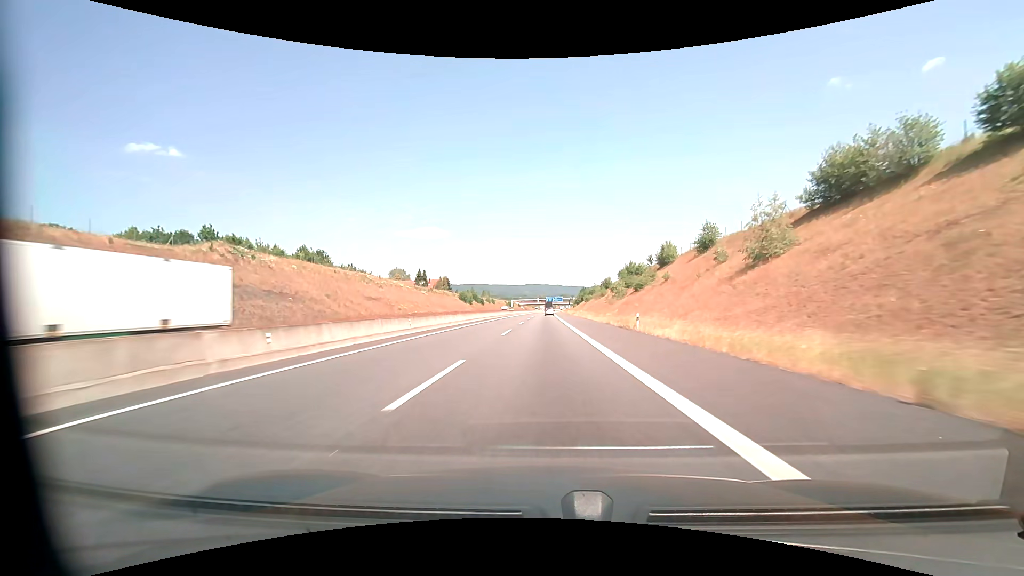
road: motorway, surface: asphalt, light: Day
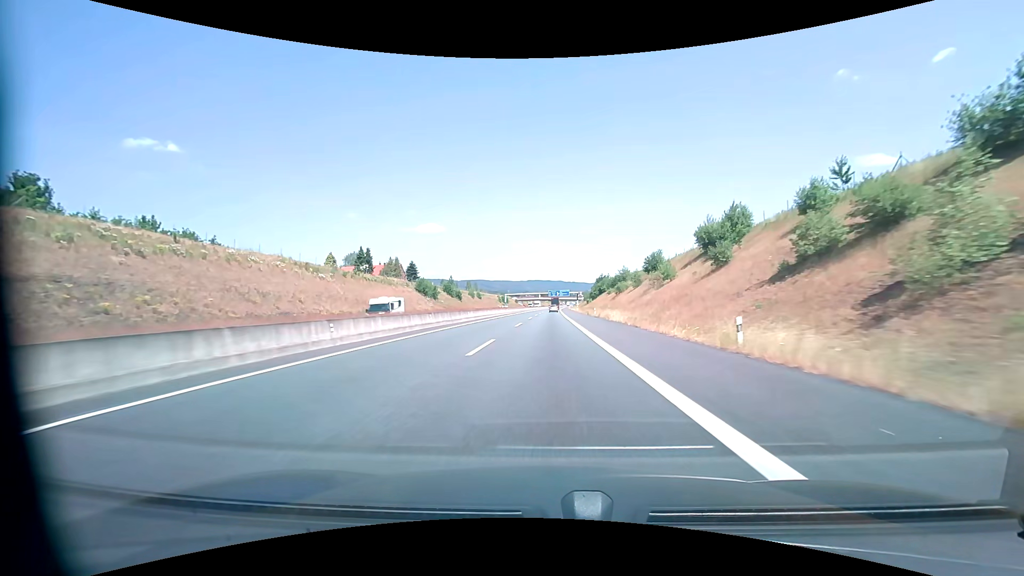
(0.0, +65.9) m; 0°
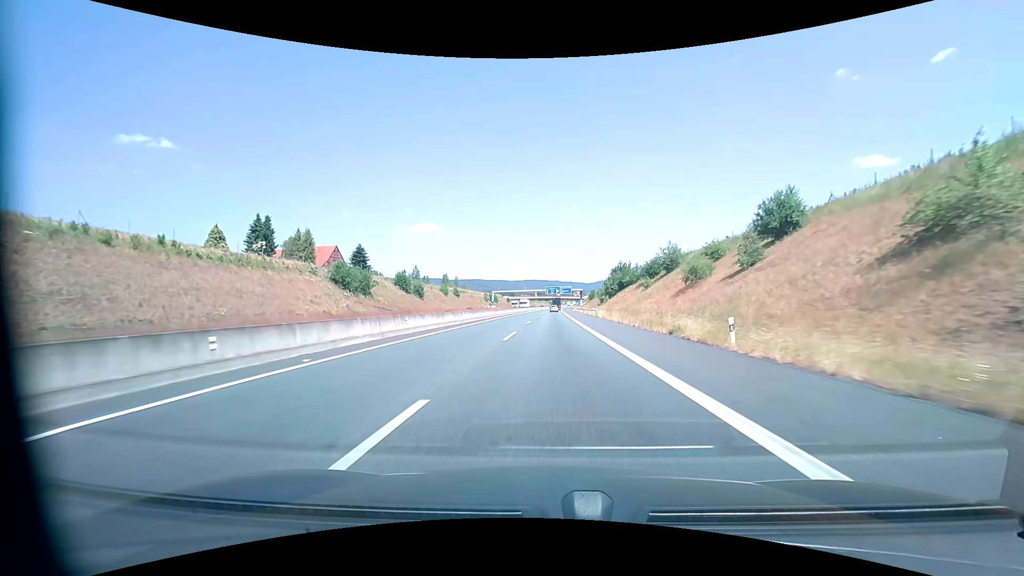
(+0.1, +48.4) m; 0°
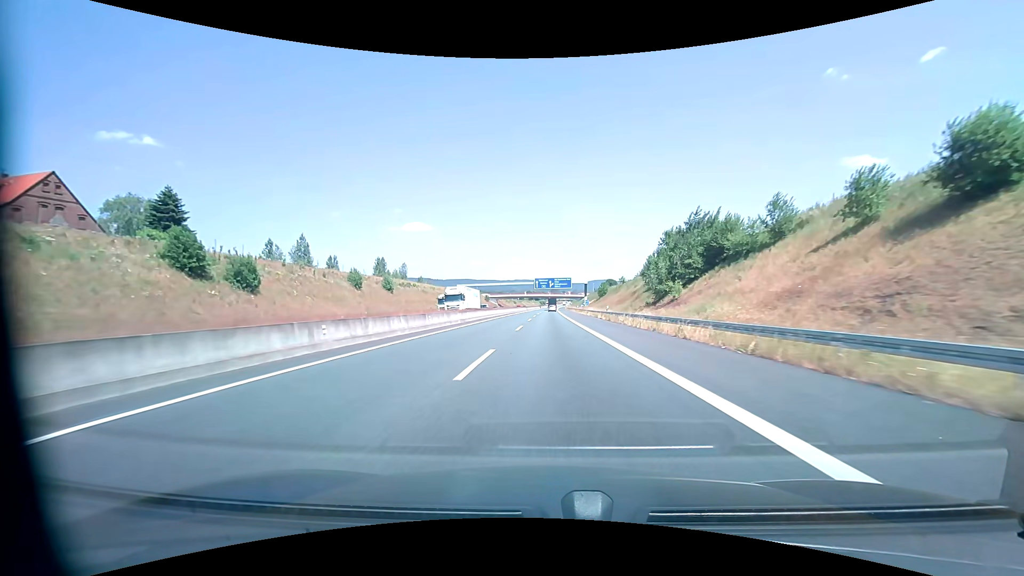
(+0.5, +64.6) m; +1°
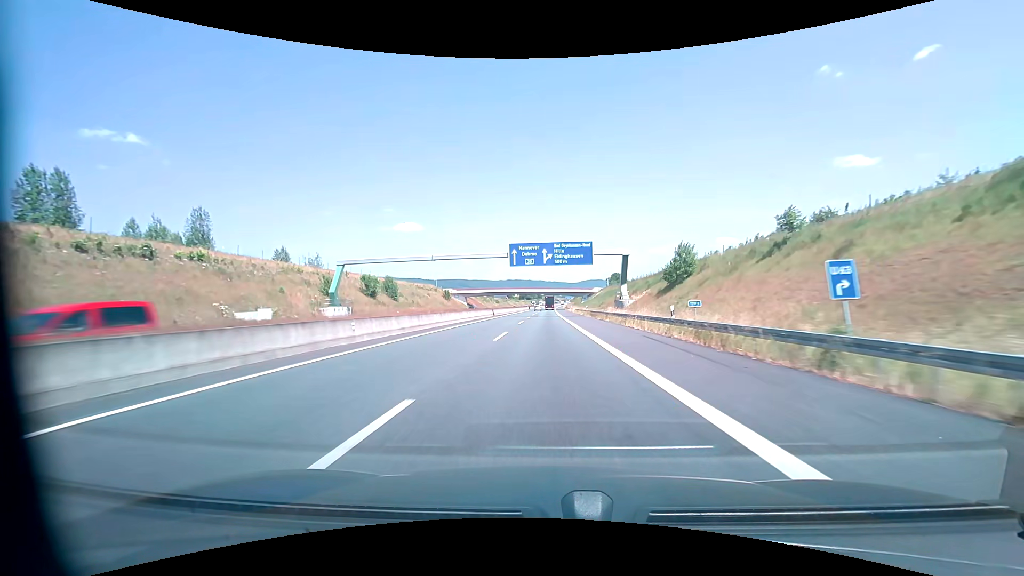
(+0.7, +80.4) m; +1°
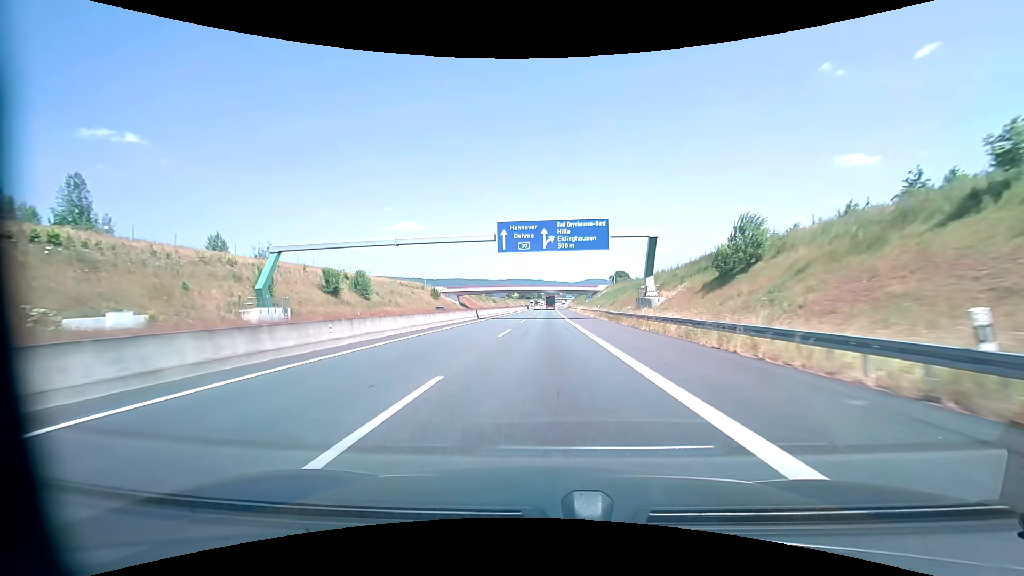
(0.0, +15.9) m; 0°
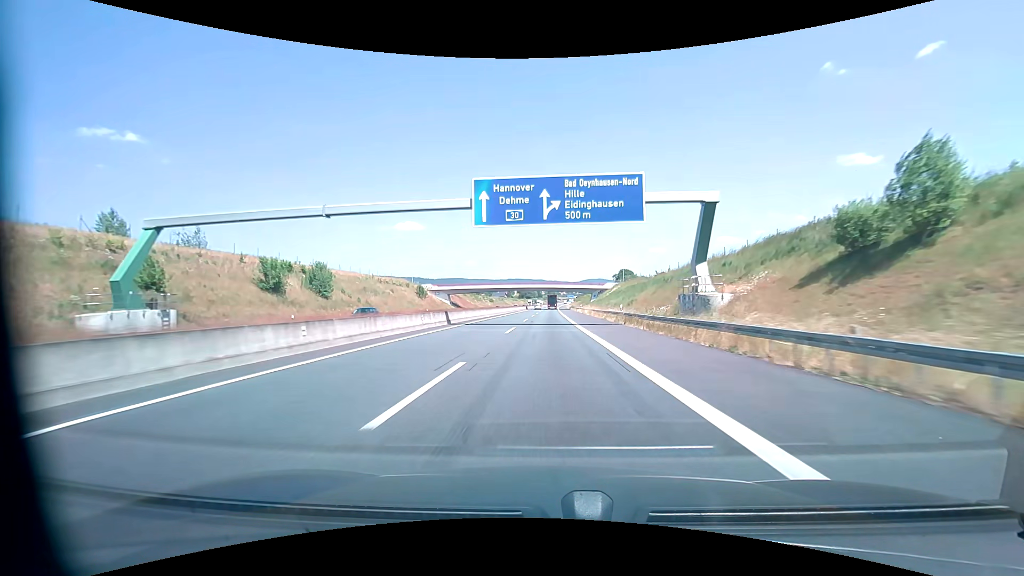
(0.0, +15.8) m; 0°
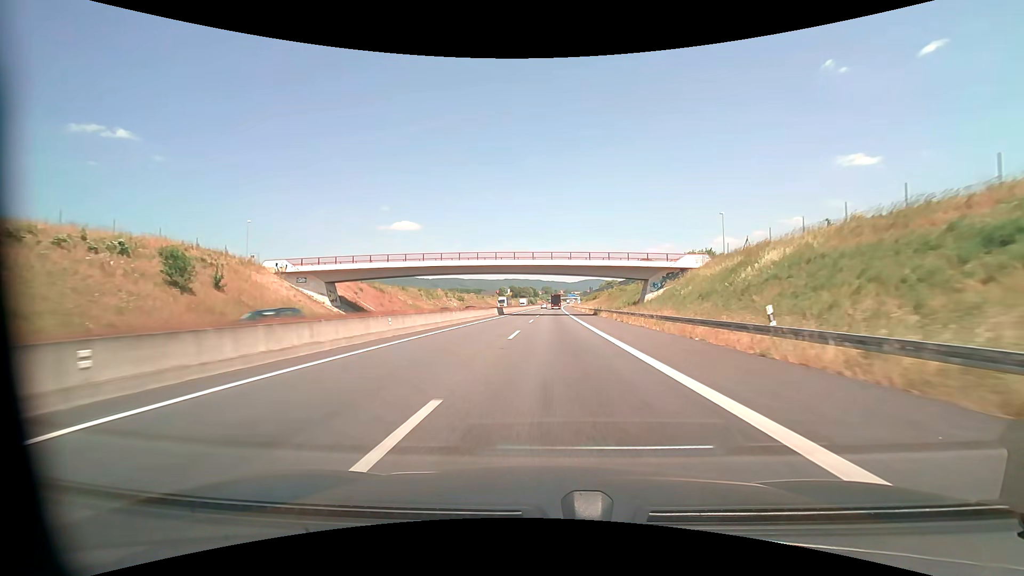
(+0.2, +77.0) m; 0°
(0, +10) (0, +20) (0, +30) (0, +40) (0, +50) (0, +60) (0, +70) (+1, +80) (+1, +90) (+1, +100) m
